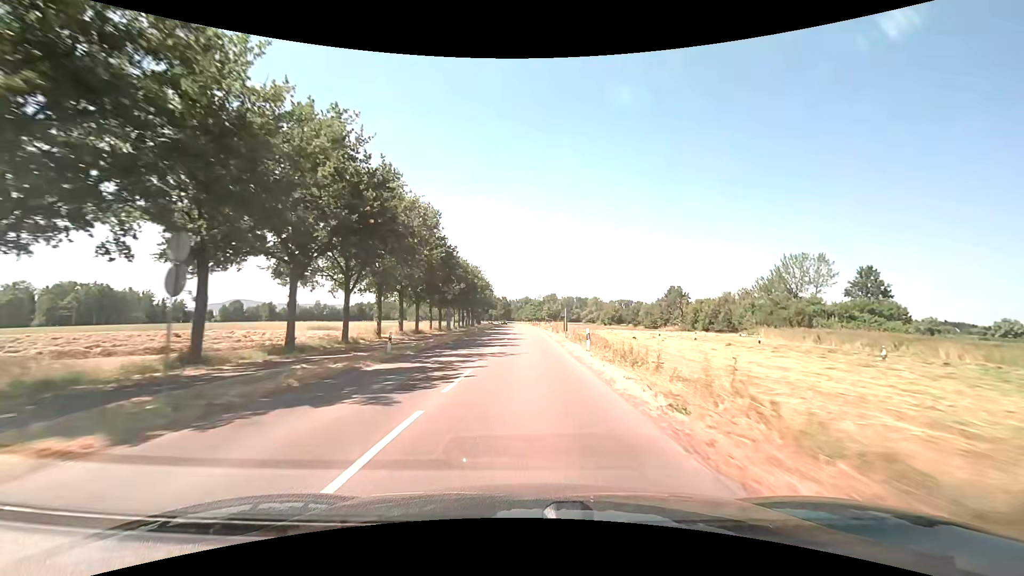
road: secondary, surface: asphalt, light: Day
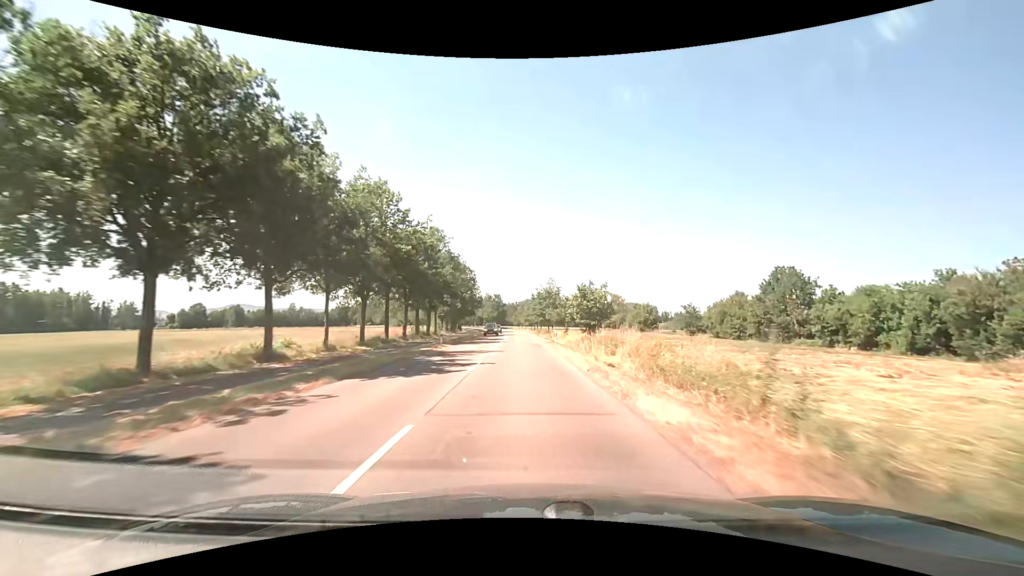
(0.0, +55.0) m; 0°
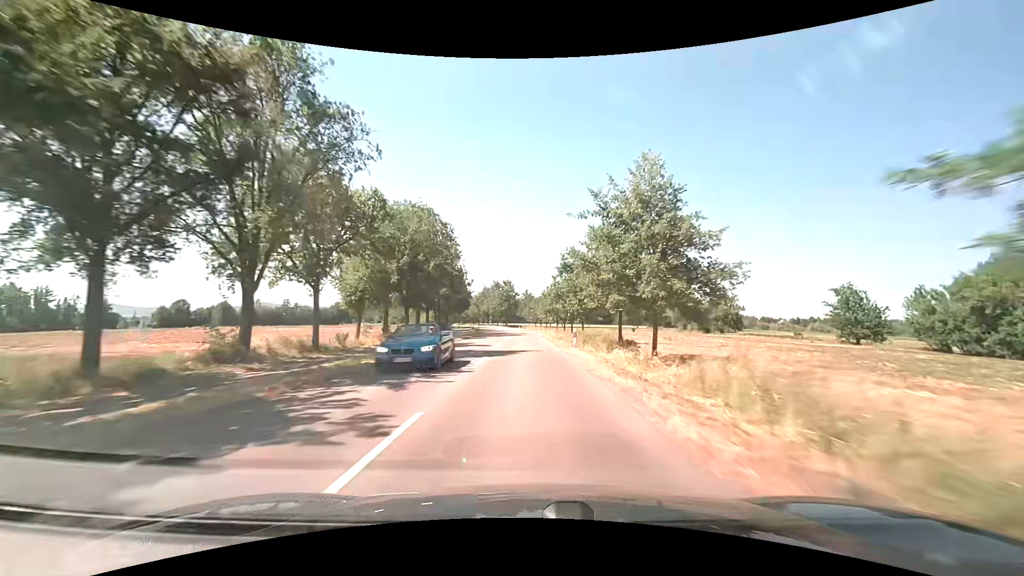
(-0.7, +47.6) m; -2°
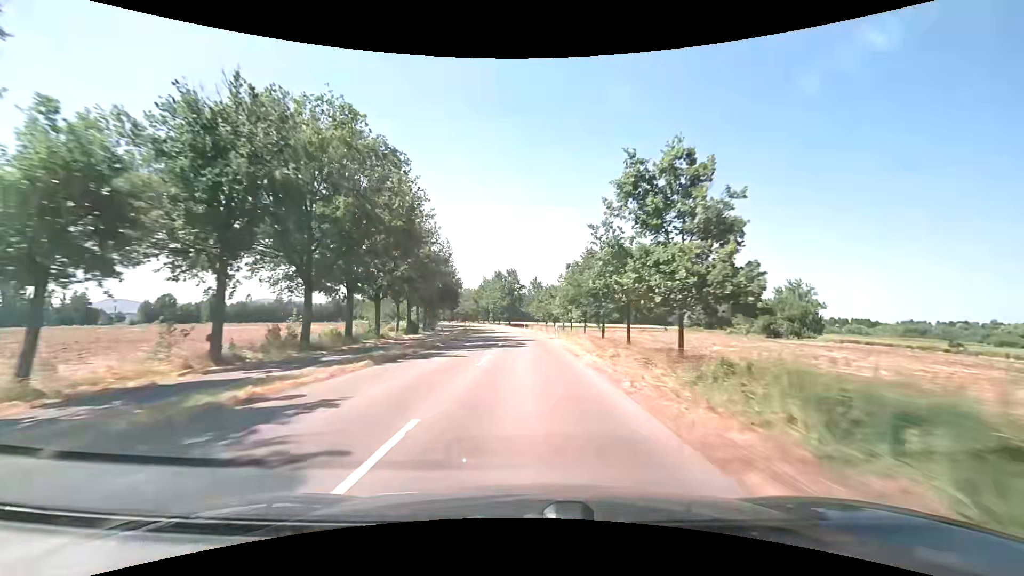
(-0.1, +24.7) m; -1°
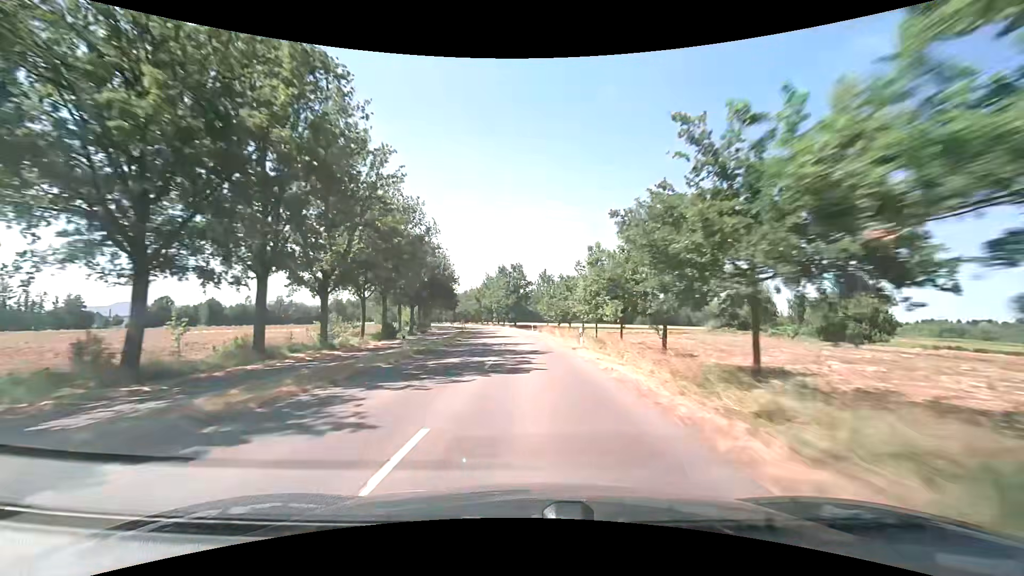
(0.0, +12.5) m; -1°
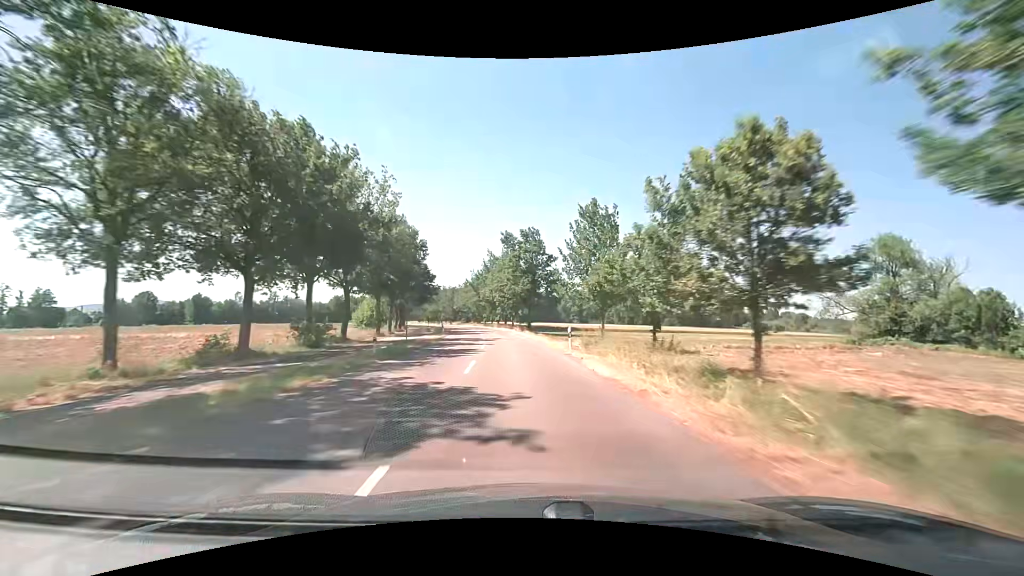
(-0.3, +37.7) m; -1°
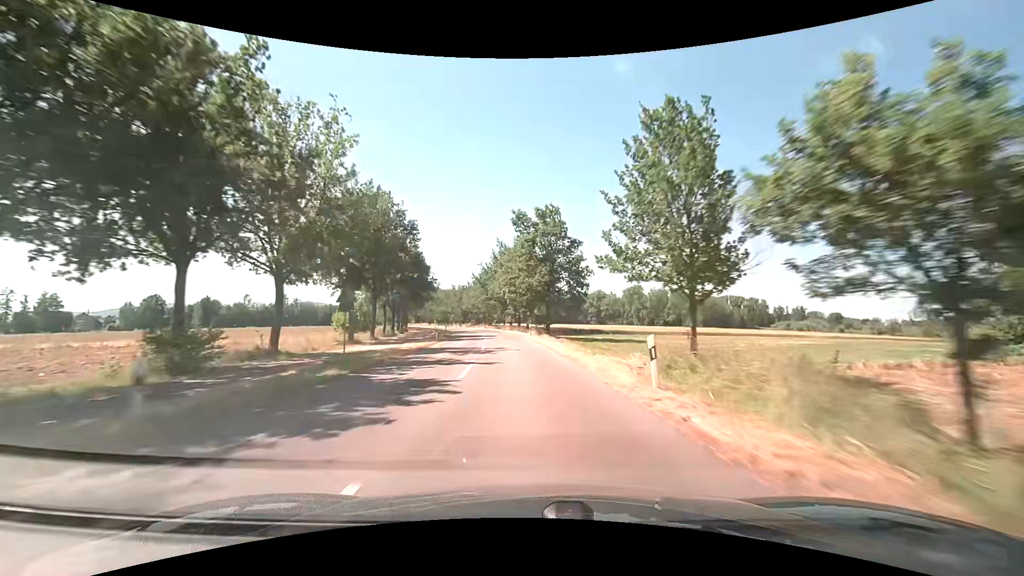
(-0.2, +12.5) m; -2°
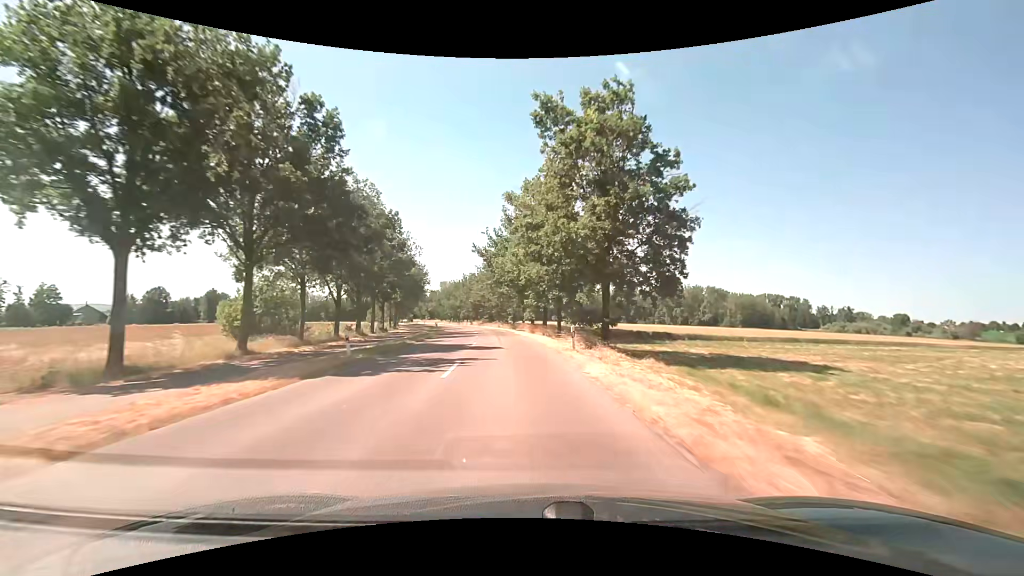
(-0.4, +25.0) m; -2°
(0, +10) (-1, +20) (-1, +30) (-2, +40) (-4, +50) (-5, +60) (-7, +70) (-9, +79) (-11, +89) (-13, +99) m
